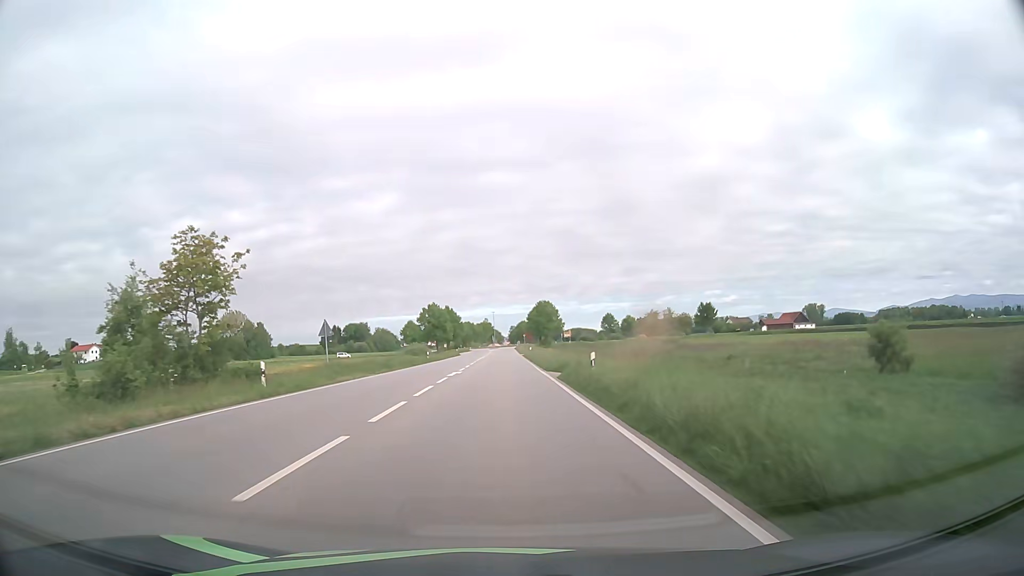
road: primary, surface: asphalt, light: Day
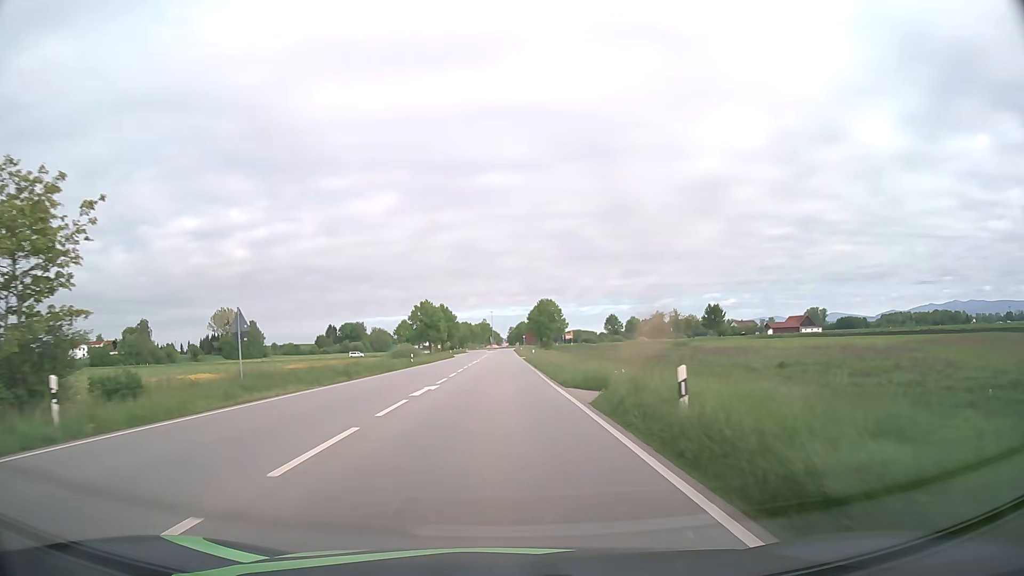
(0.0, +10.7) m; 0°
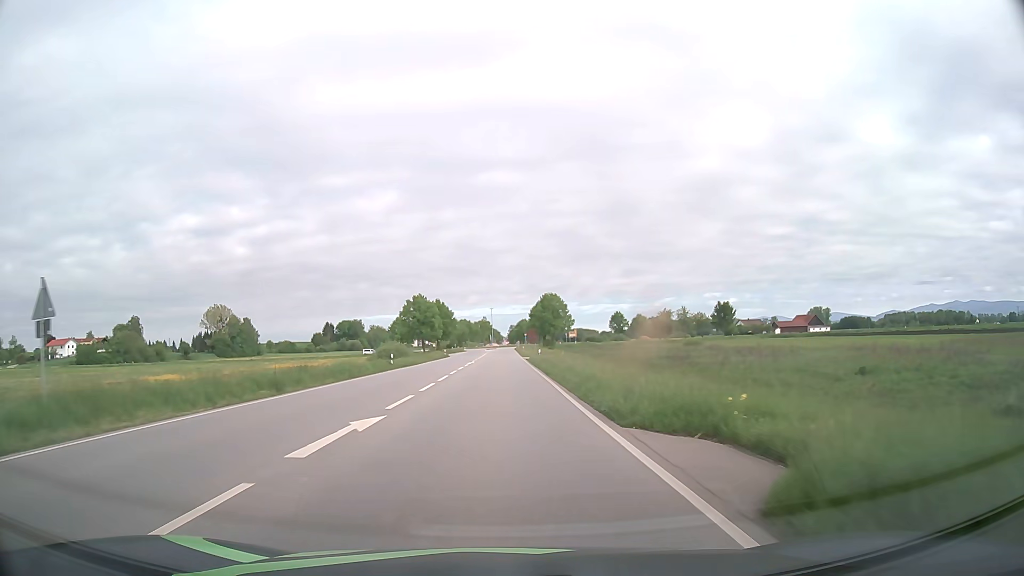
(0.0, +10.5) m; 0°
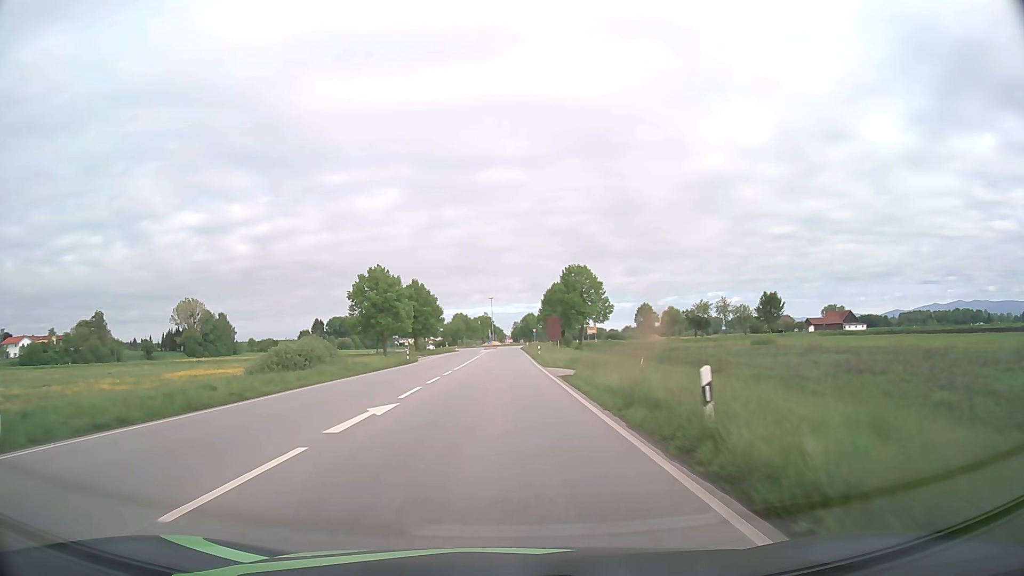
(-0.2, +39.7) m; 0°
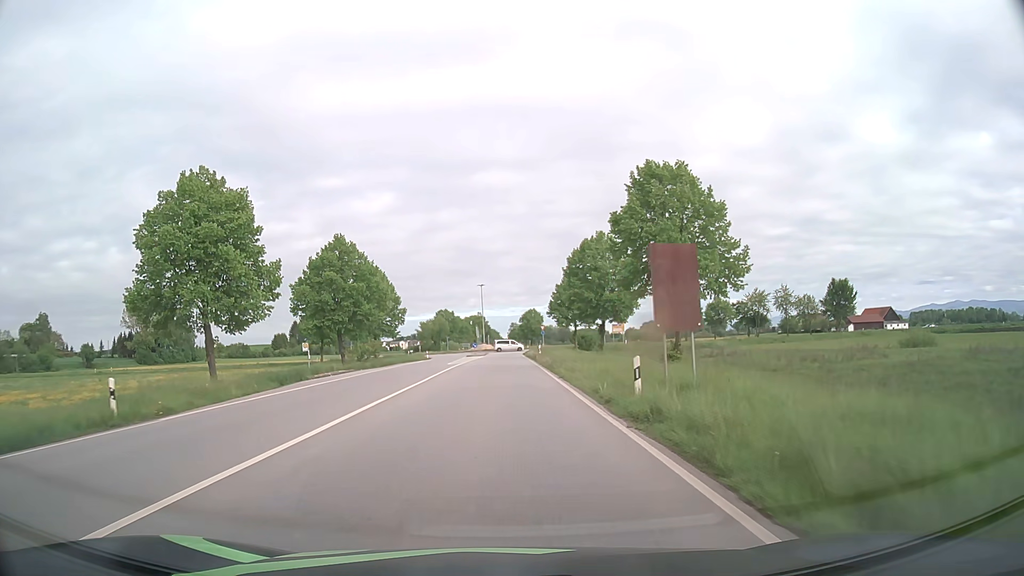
(+0.1, +44.9) m; 0°
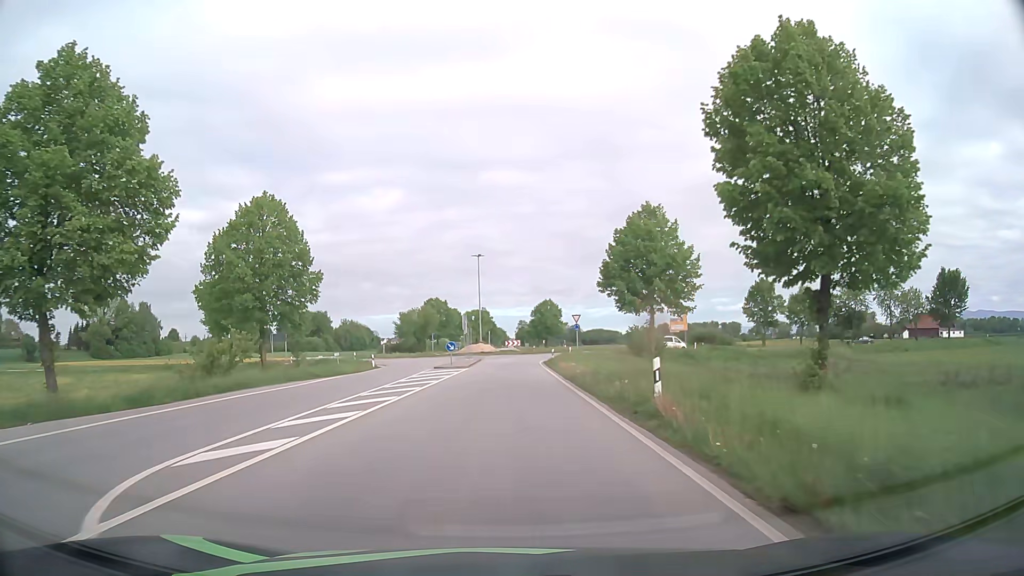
(-0.1, +40.4) m; 0°
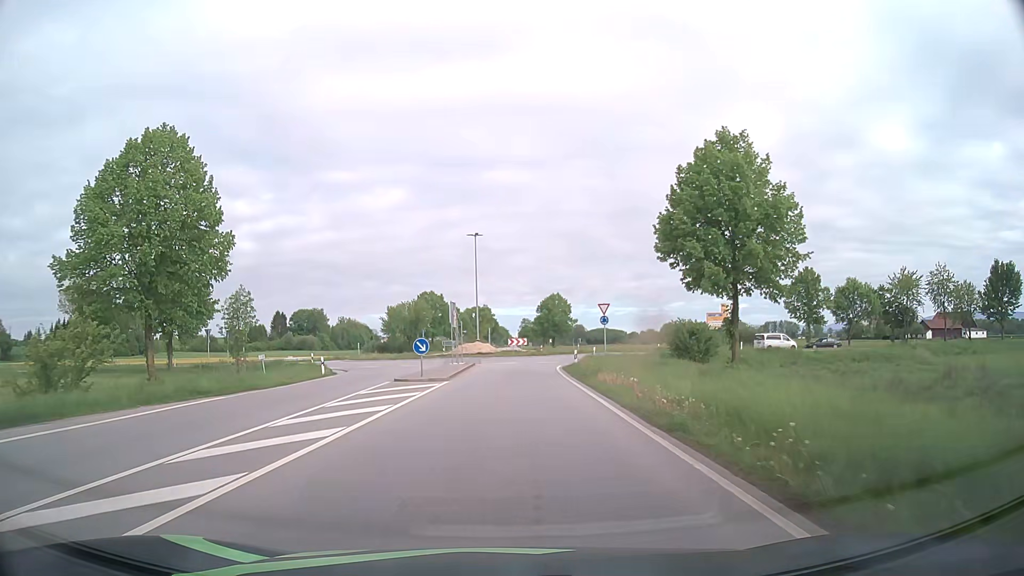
(-0.1, +14.9) m; -1°
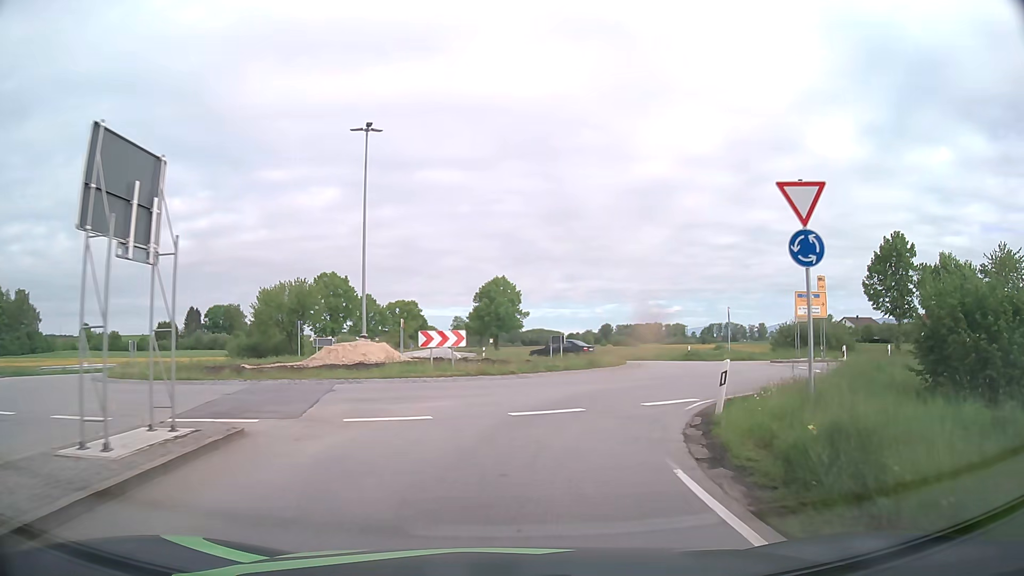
(+0.7, +33.6) m; +5°
(+1, +10) (+4, +20) (+7, +29) (+7, +39) (+2, +48) (-2, +57) (-5, +67) (-6, +76) (-7, +86) (-8, +96) m
